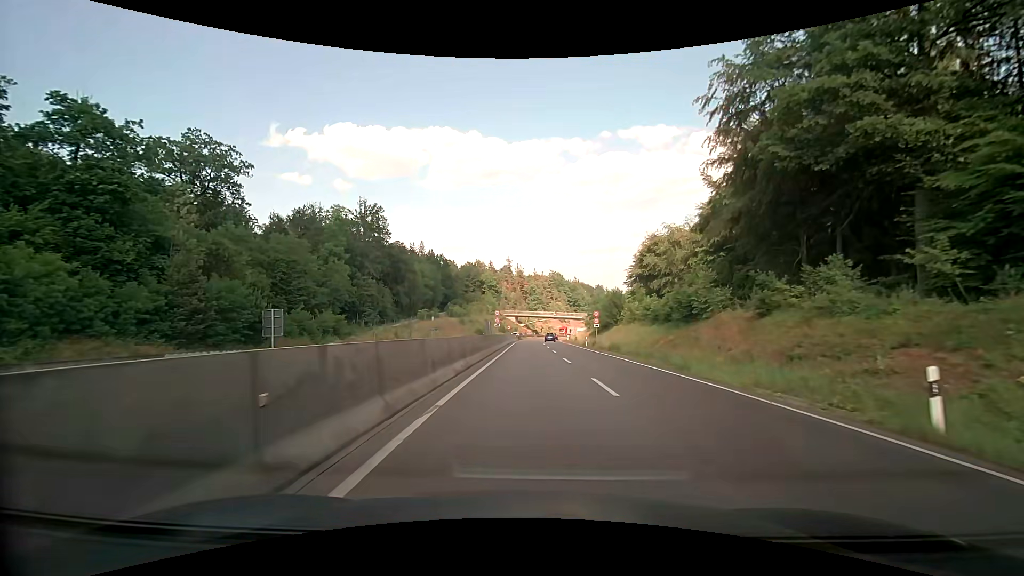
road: trunk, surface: asphalt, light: Day
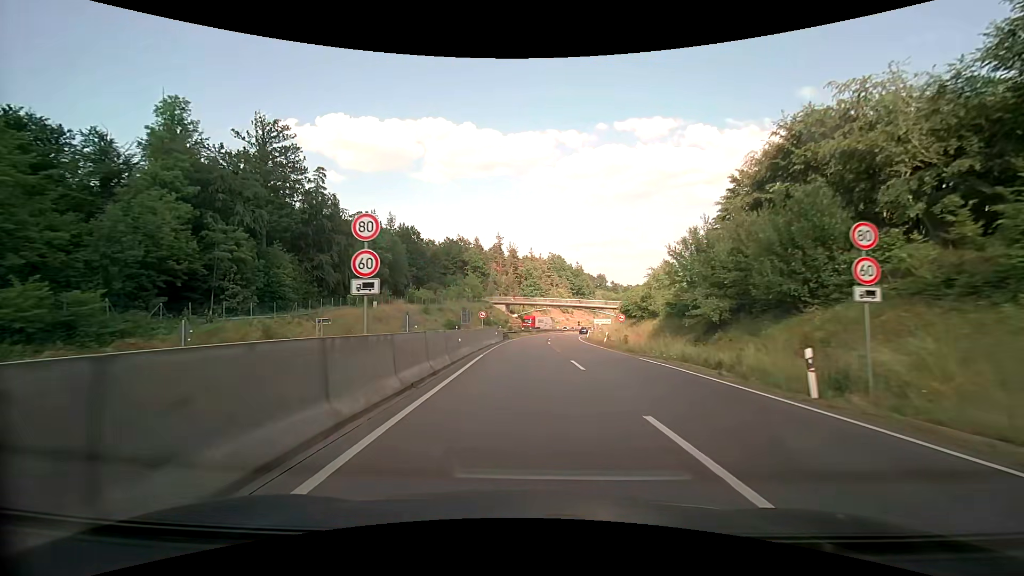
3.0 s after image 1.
(+0.1, +43.8) m; 0°
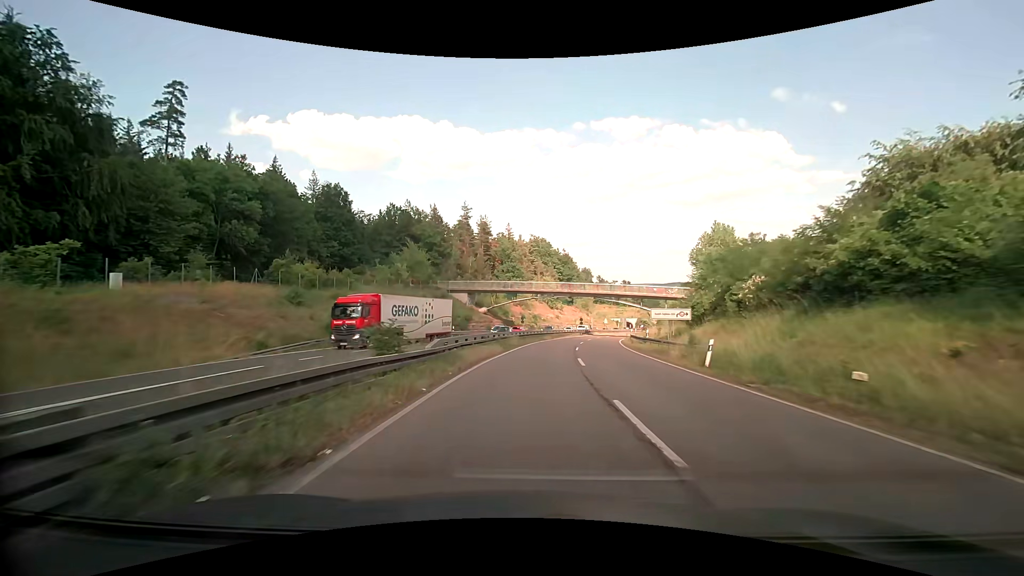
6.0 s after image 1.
(+0.5, +46.8) m; +2°
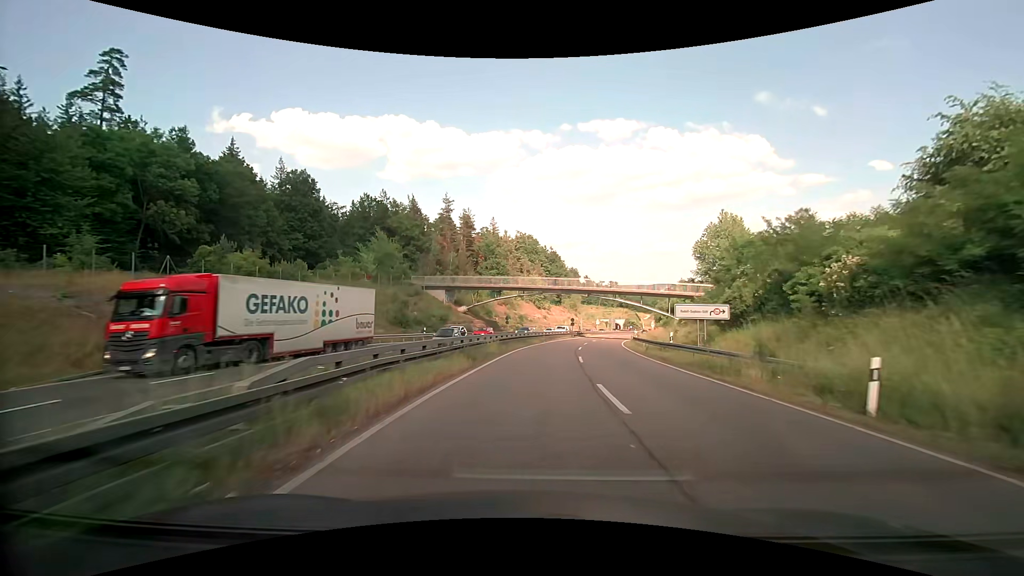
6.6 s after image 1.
(+0.1, +9.2) m; +2°
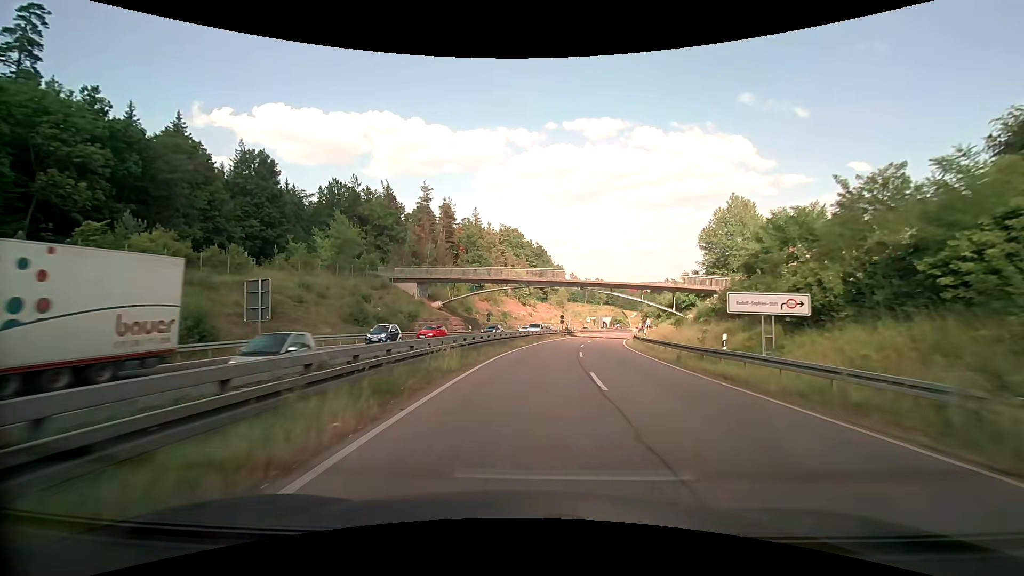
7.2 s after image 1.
(+0.1, +9.1) m; +1°
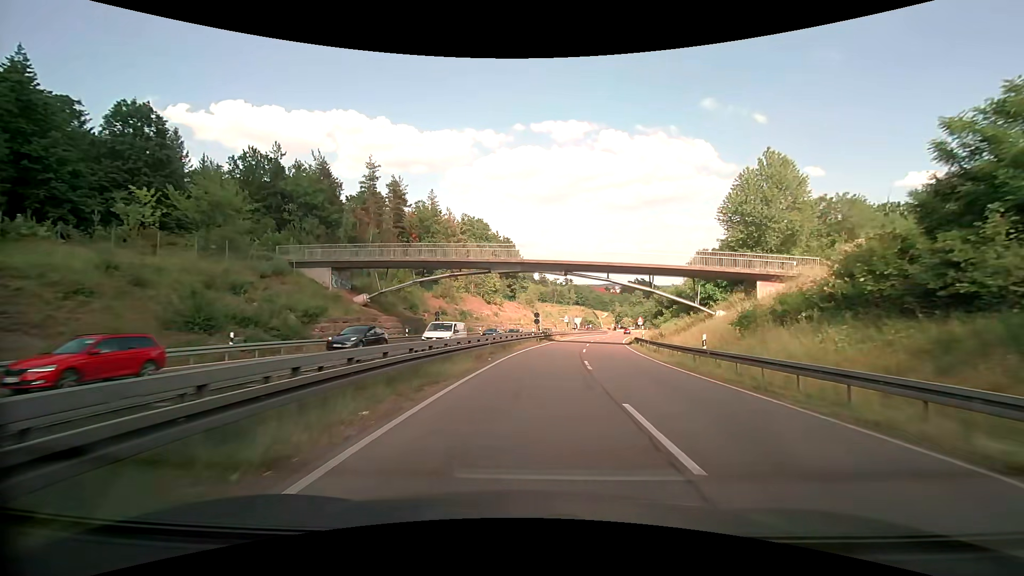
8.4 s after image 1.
(+0.5, +18.2) m; +4°
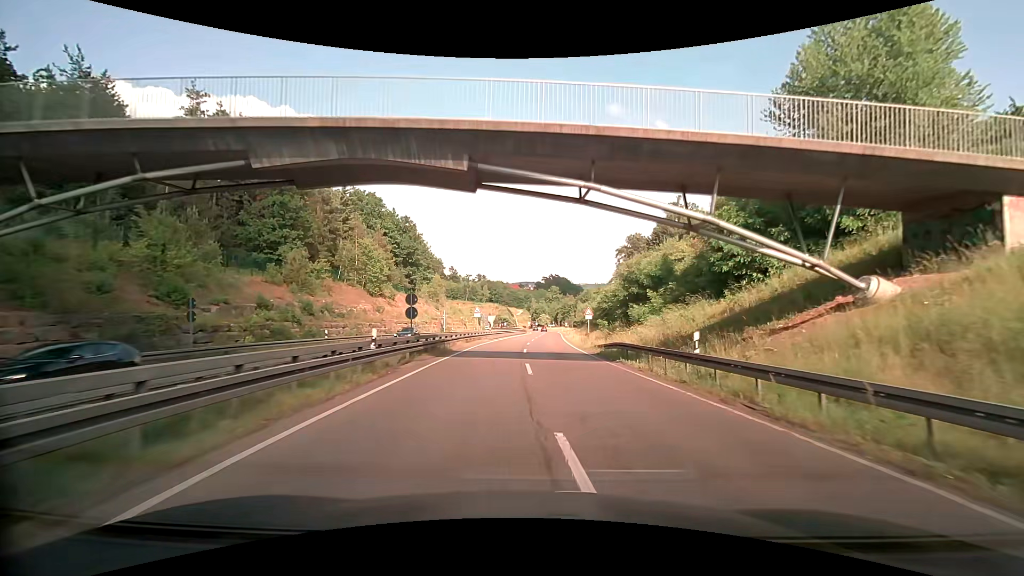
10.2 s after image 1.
(+2.2, +27.0) m; +10°
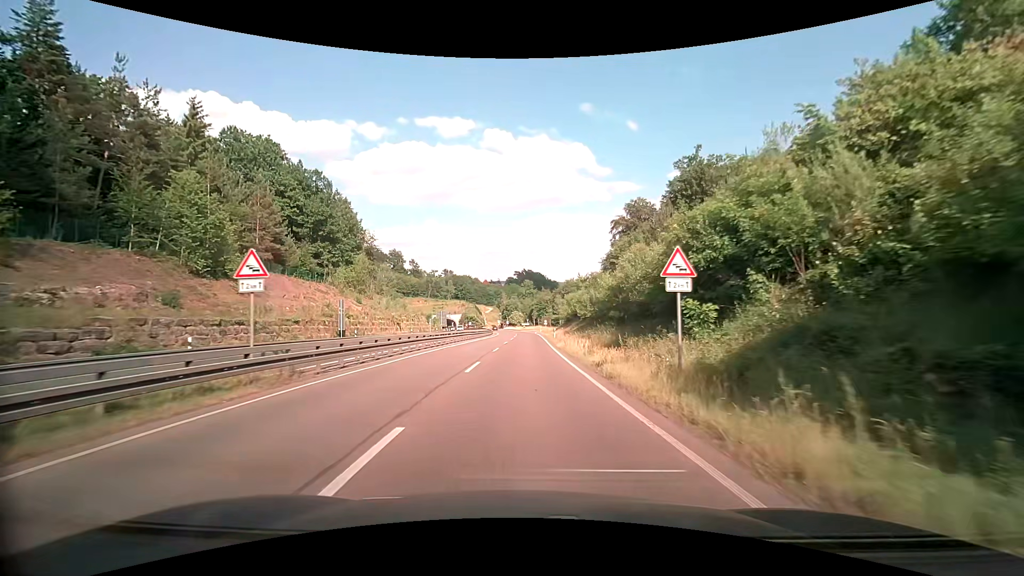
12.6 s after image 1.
(+1.8, +35.9) m; +4°
(0, +10) (0, +20) (0, +30) (0, +40) (0, +50) (0, +60) (0, +70) (0, +80) (0, +90) (-1, +100) m
